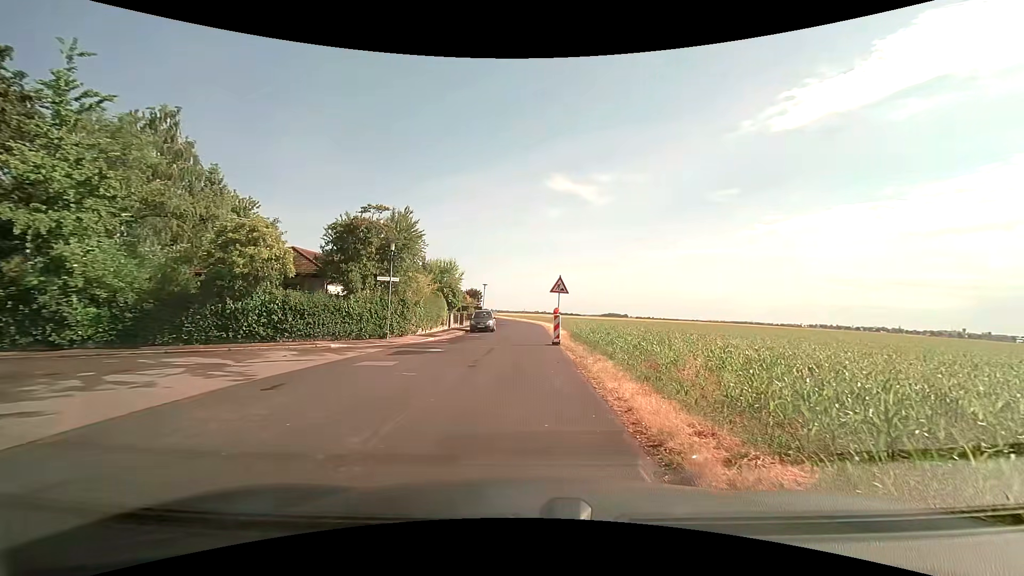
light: Day
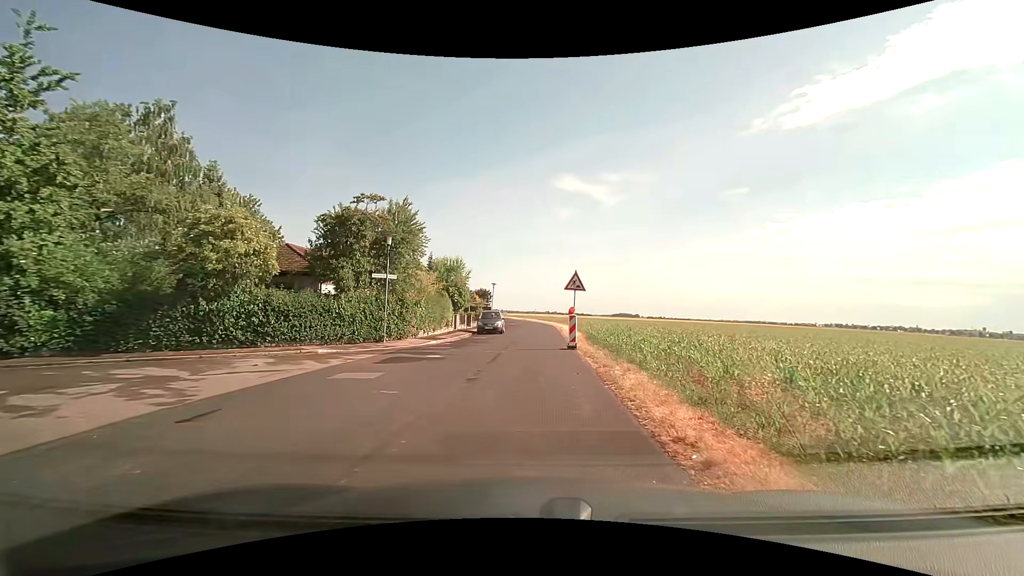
(+0.1, +2.4) m; +1°
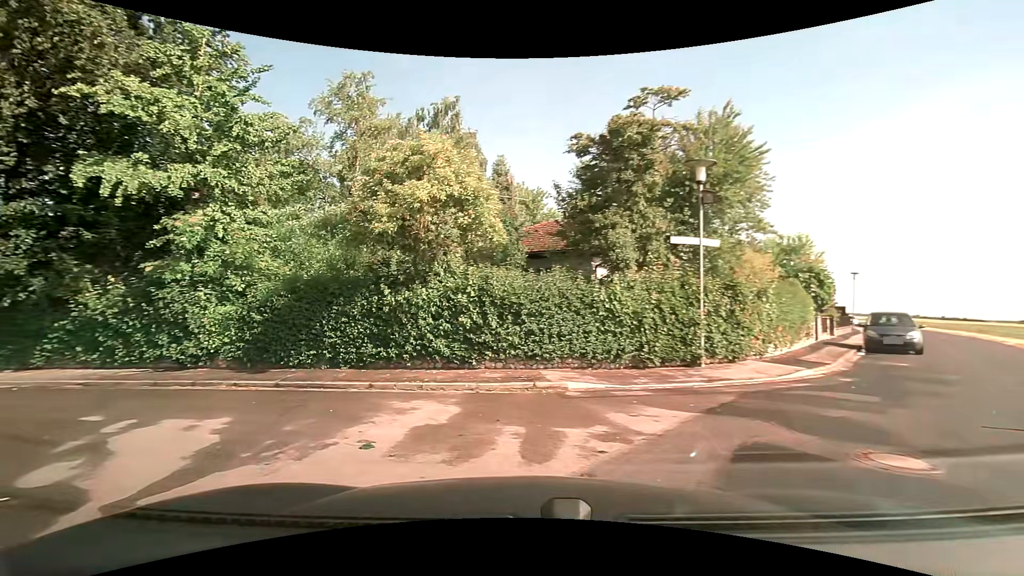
(-2.0, +10.5) m; -31°
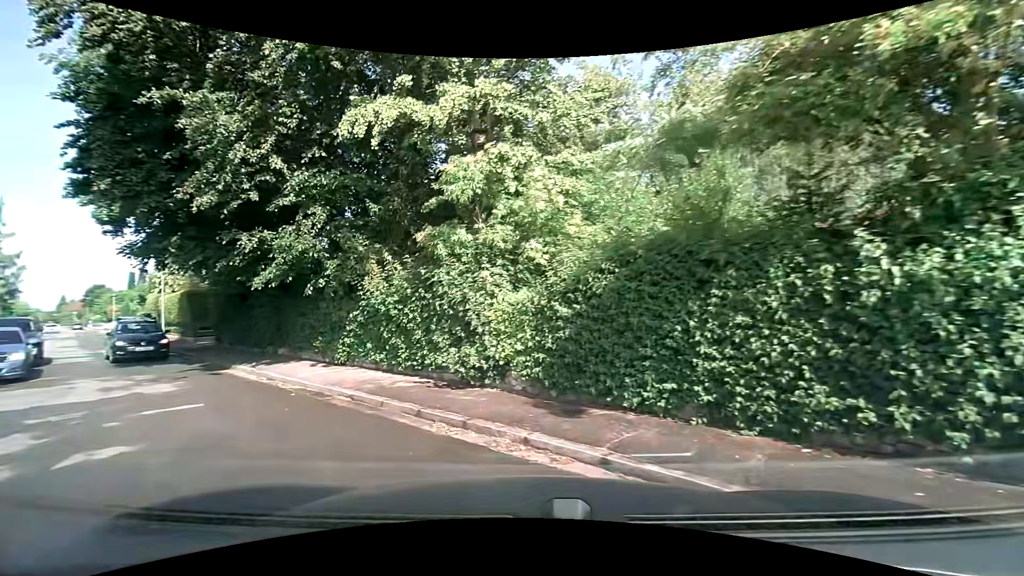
(-2.0, +6.1) m; -35°
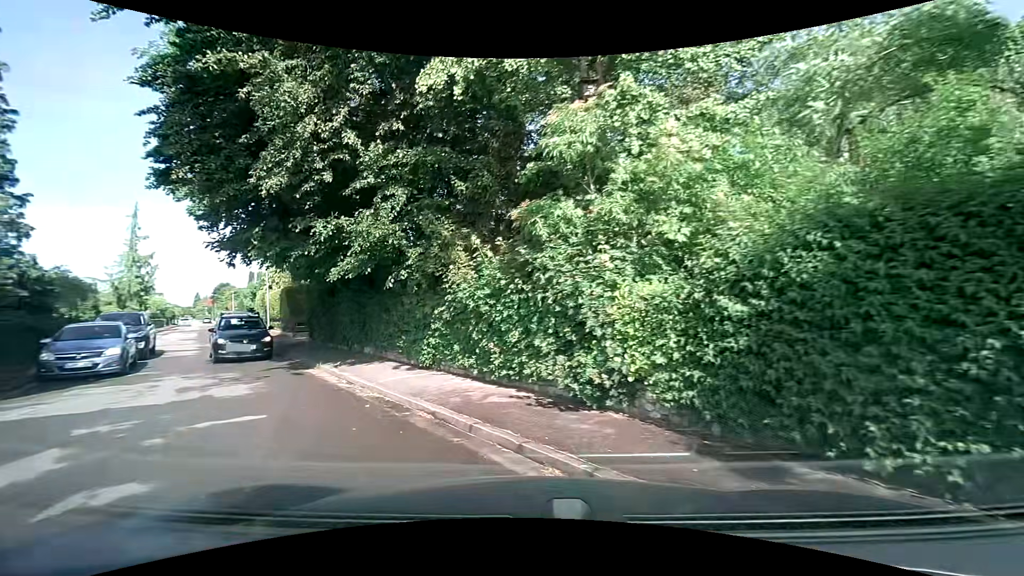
(-0.2, +2.0) m; -11°
(-4, +9) (-9, +17) (-15, +26) (-21, +34) (-26, +42) (-32, +50) (-38, +58) (-44, +66) (-49, +75) (-55, +83) m
